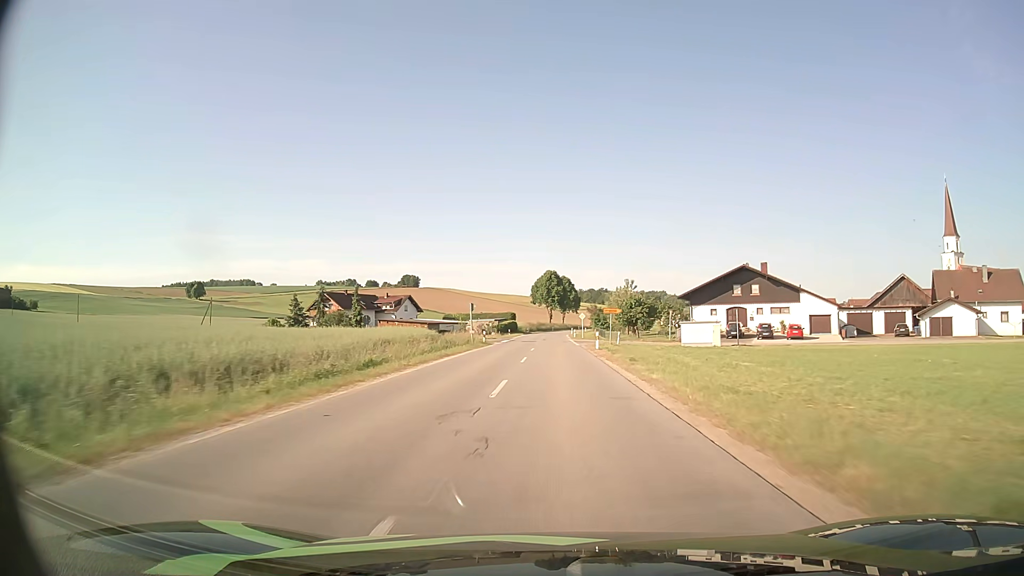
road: secondary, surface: asphalt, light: Day
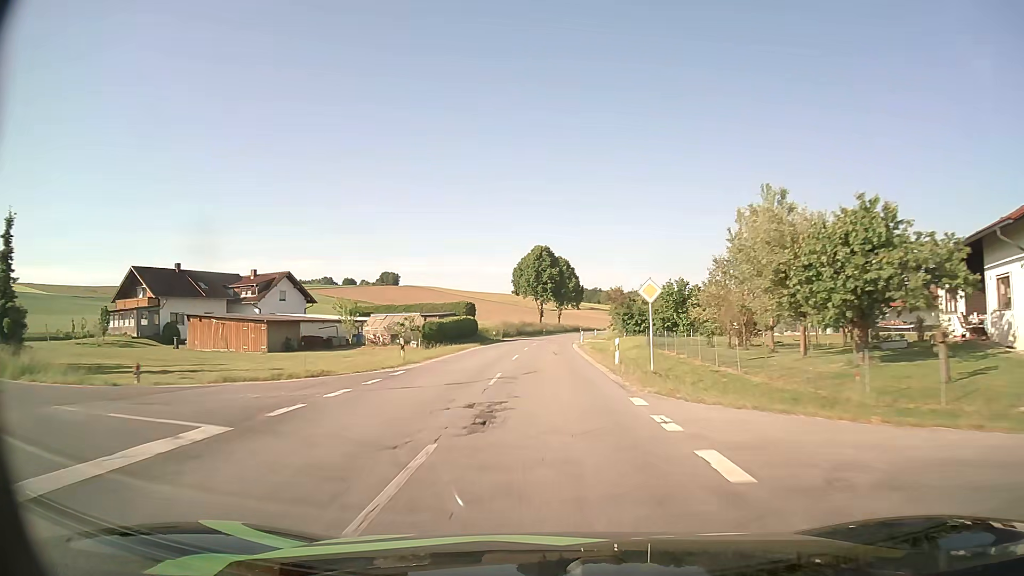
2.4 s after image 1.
(+0.2, +57.0) m; +1°
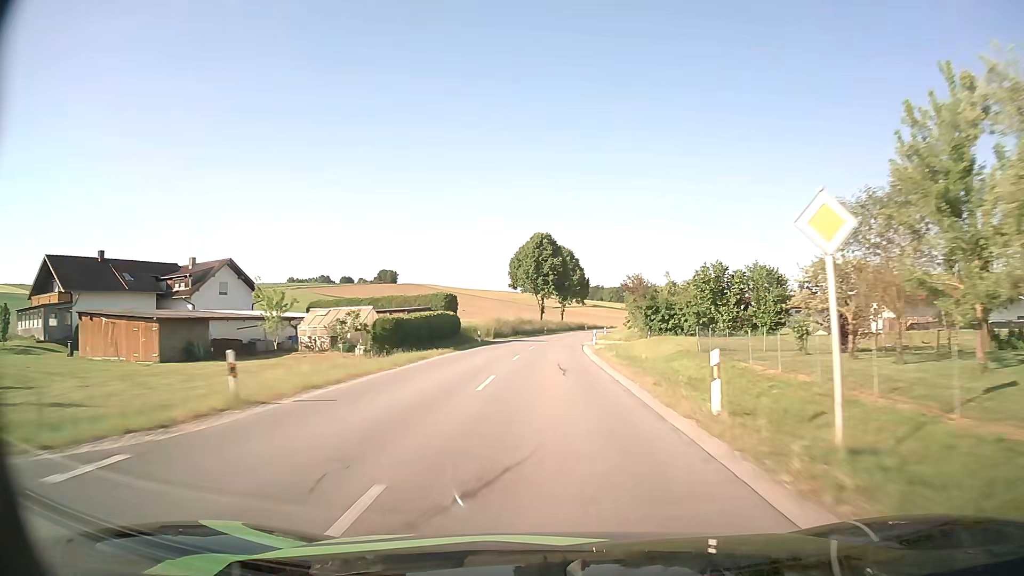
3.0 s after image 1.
(0.0, +14.2) m; 0°
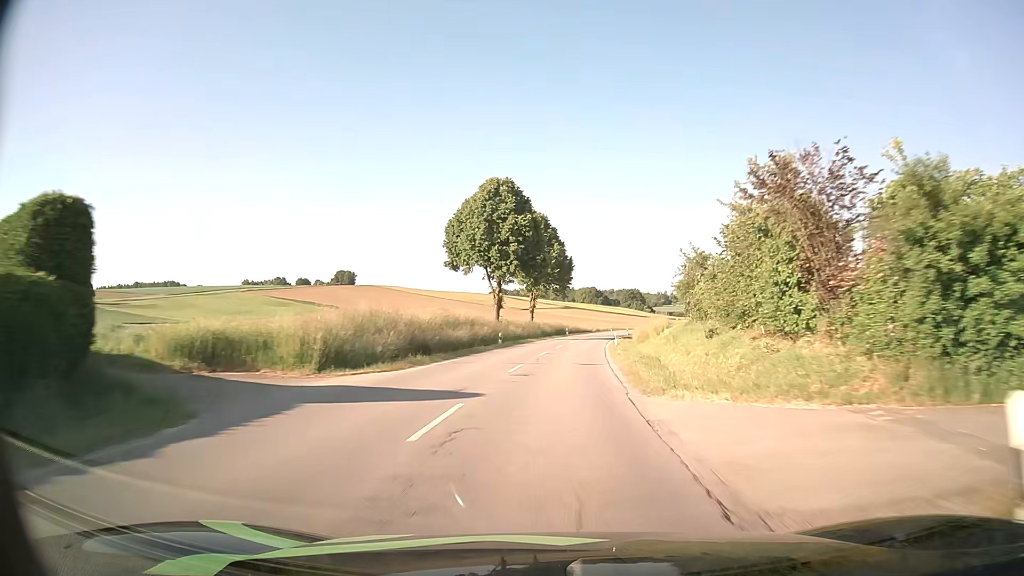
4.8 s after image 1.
(+0.6, +41.8) m; +2°
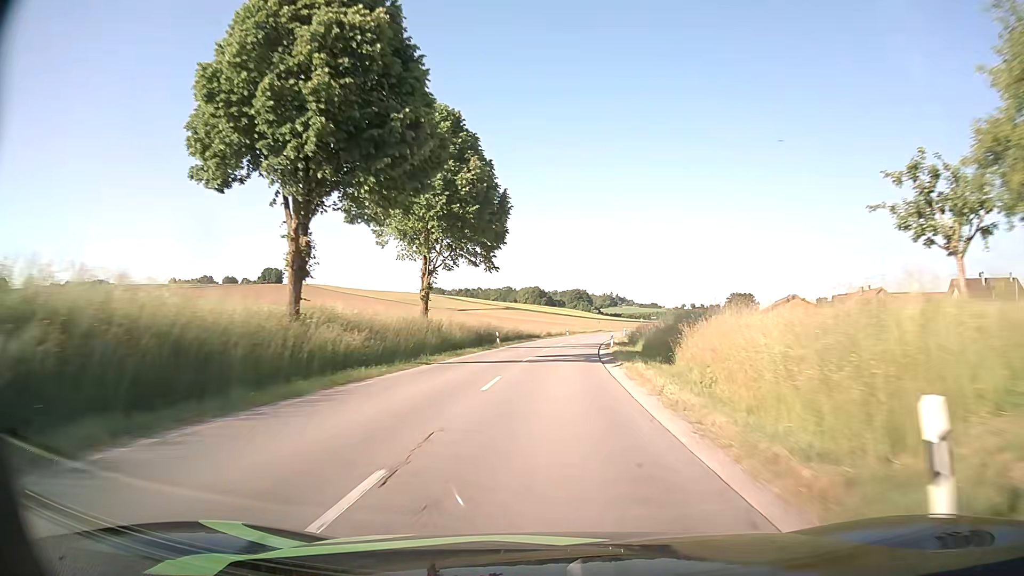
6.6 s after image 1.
(+1.9, +41.3) m; +5°
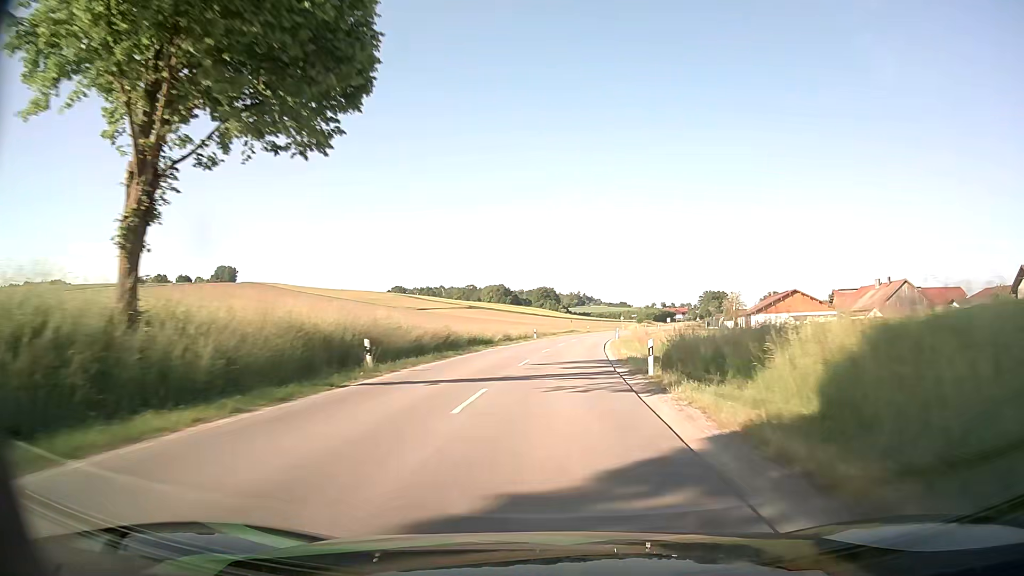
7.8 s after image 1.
(+0.7, +27.9) m; +3°
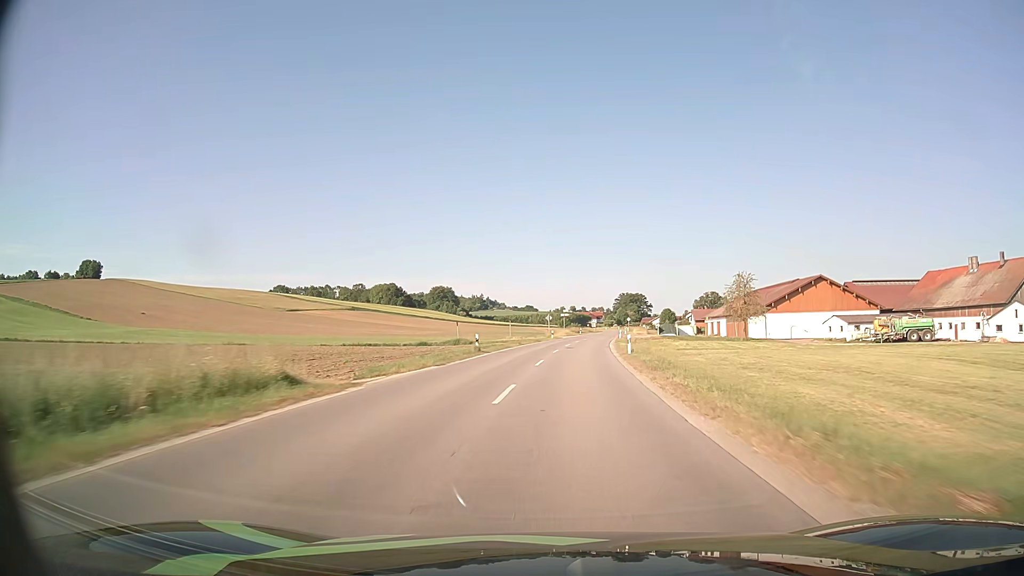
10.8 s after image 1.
(+4.4, +70.2) m; +8°
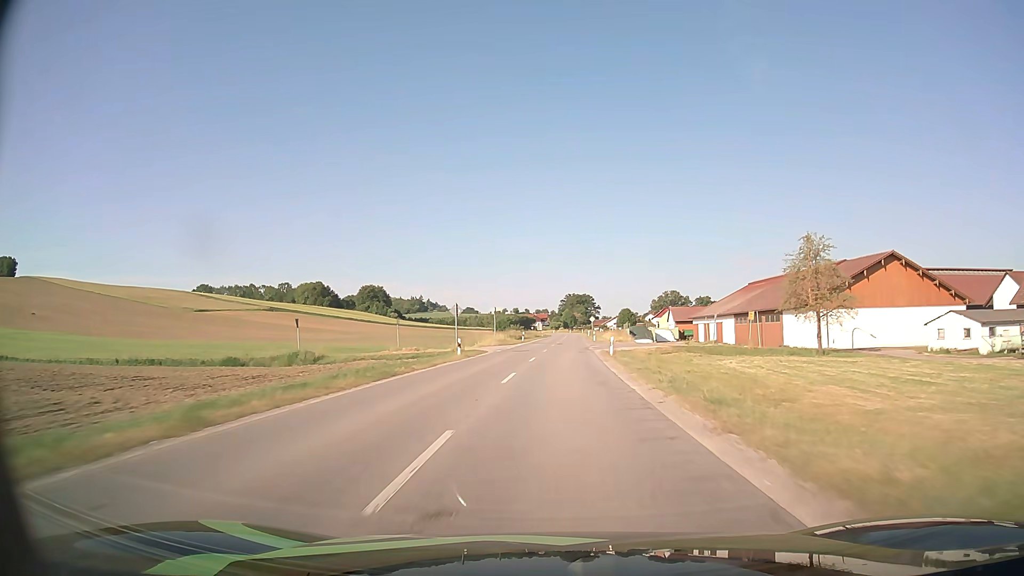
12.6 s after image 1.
(+2.1, +42.9) m; +5°
(0, +10) (0, +20) (0, +30) (+1, +40) (+1, +50) (+2, +60) (+2, +70) (+3, +80) (+3, +90) (+4, +100) m
